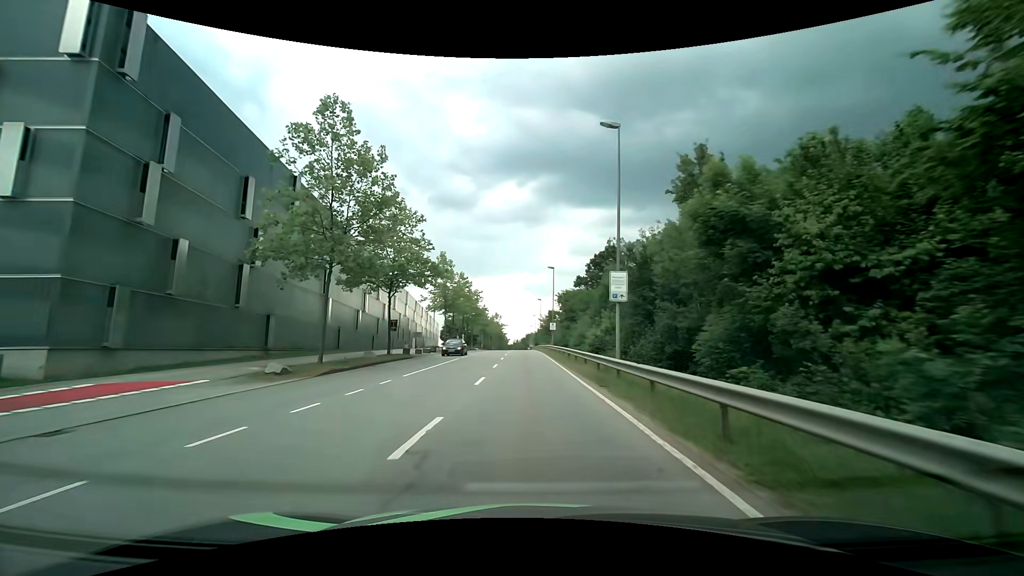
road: secondary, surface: asphalt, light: Day
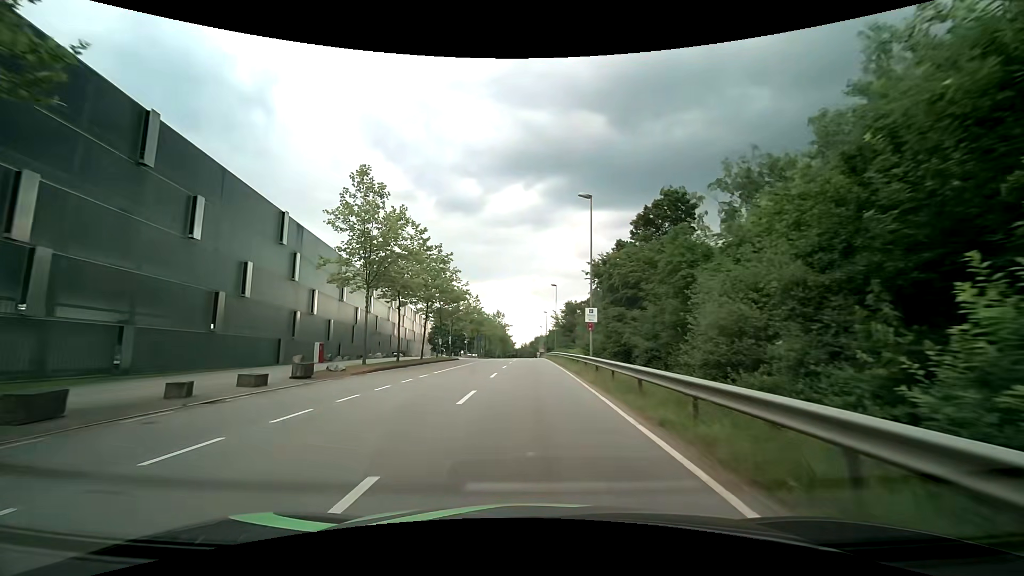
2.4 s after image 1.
(0.0, +30.9) m; -1°
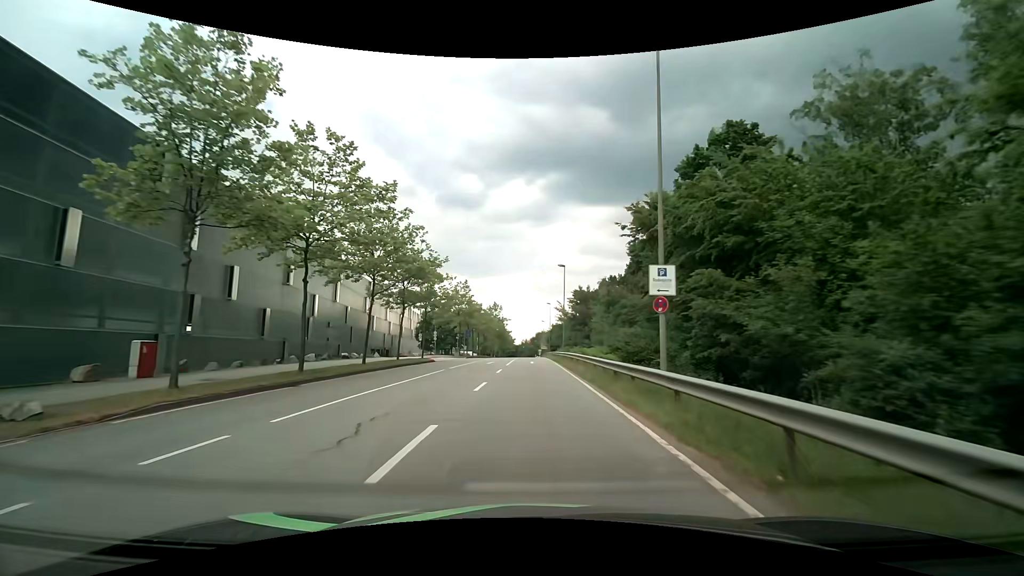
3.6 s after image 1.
(+0.1, +15.0) m; 0°
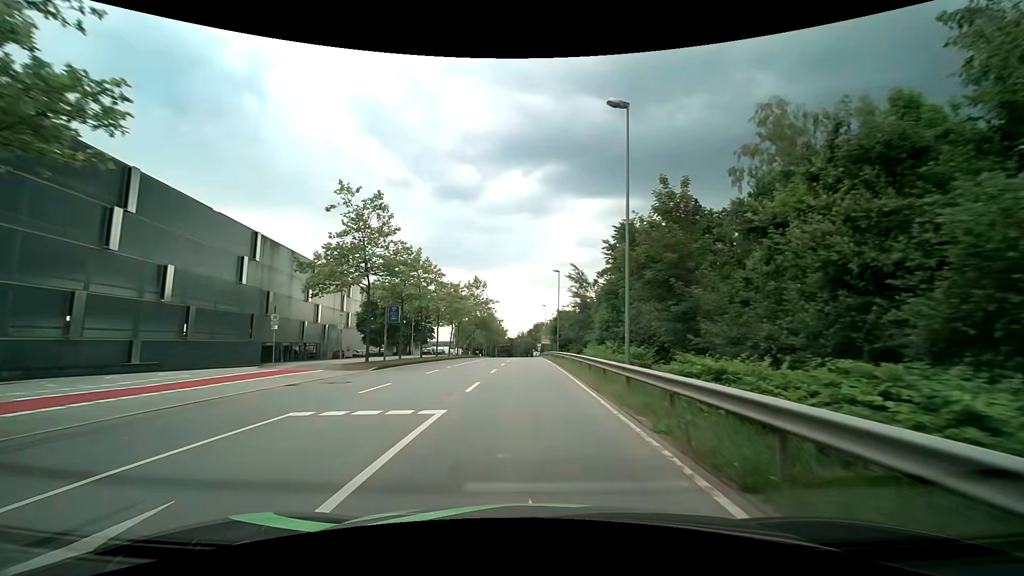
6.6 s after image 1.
(+0.2, +36.1) m; 0°
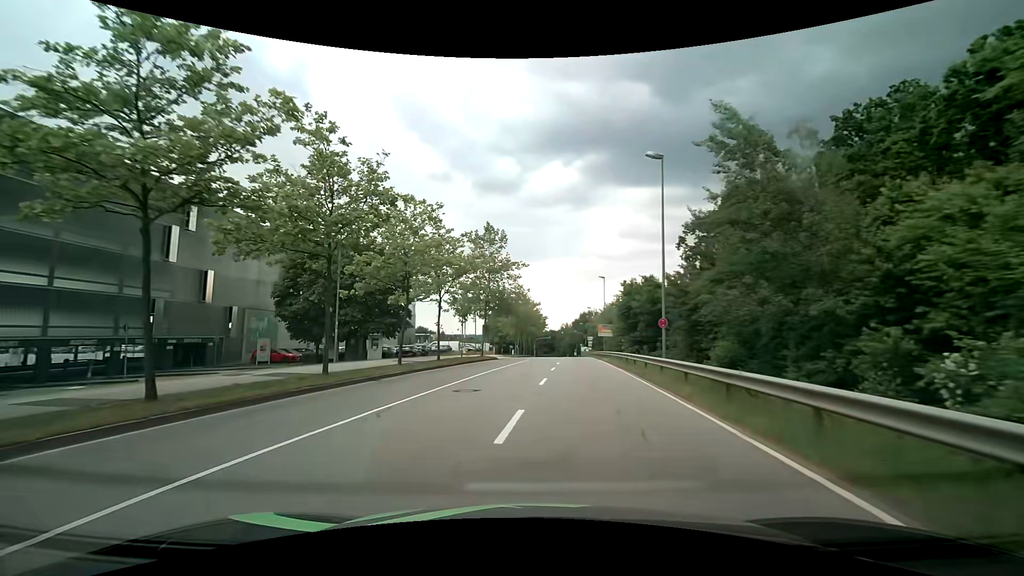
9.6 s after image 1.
(-0.6, +34.3) m; -5°
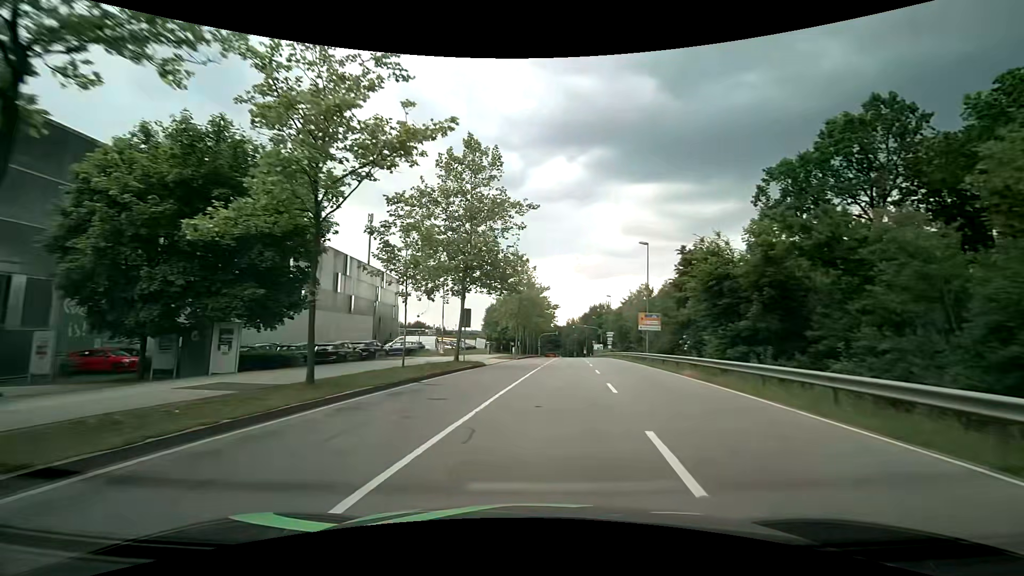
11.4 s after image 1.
(-0.4, +20.2) m; -1°
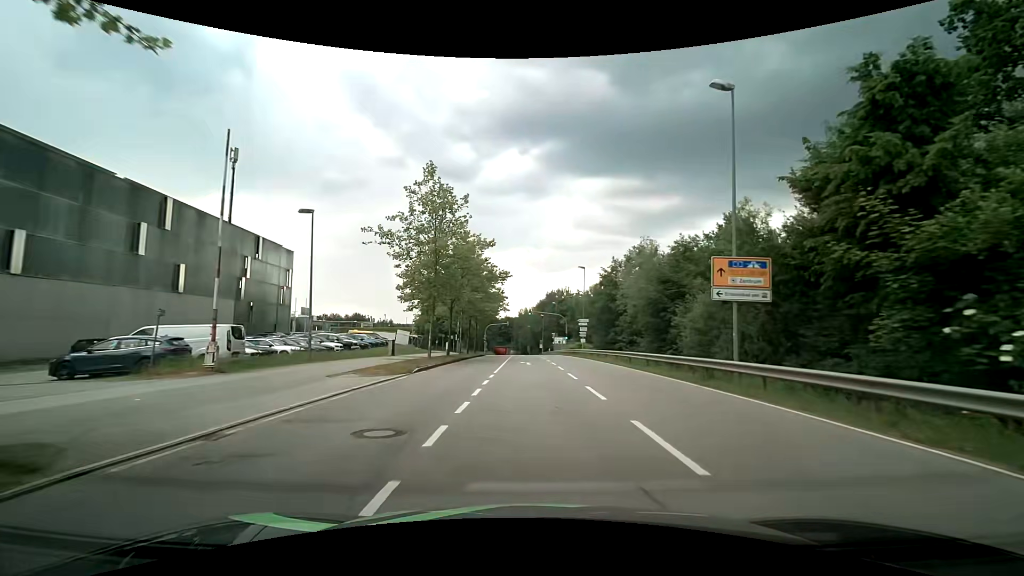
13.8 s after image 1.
(+1.5, +26.3) m; +6°
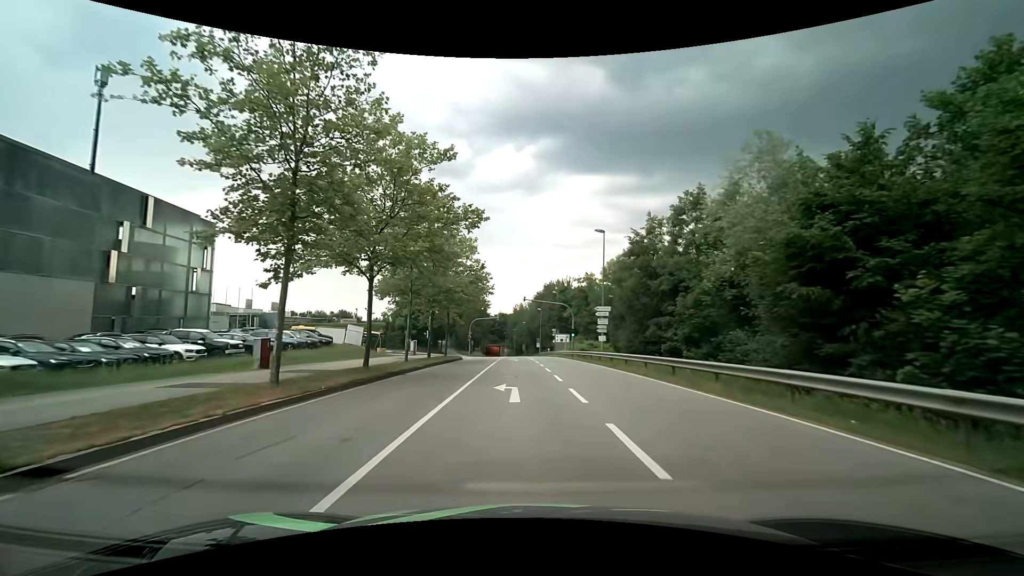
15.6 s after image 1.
(+0.1, +18.2) m; 0°
(0, +10) (0, +20) (0, +30) (-1, +40) (-1, +50) (-1, +60) (-5, +69) (-14, +72) (-24, +73) (-34, +73) m
